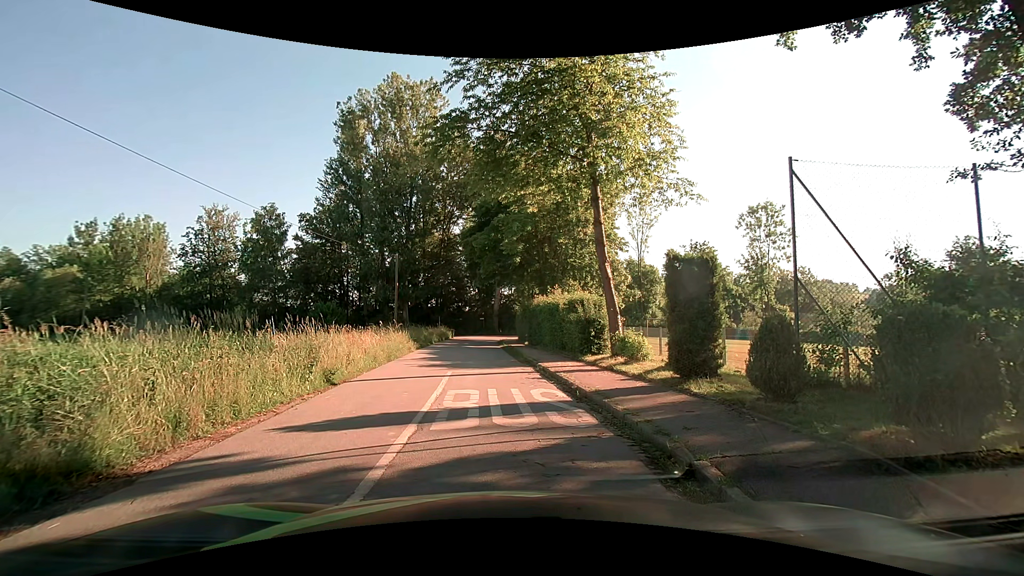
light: Day
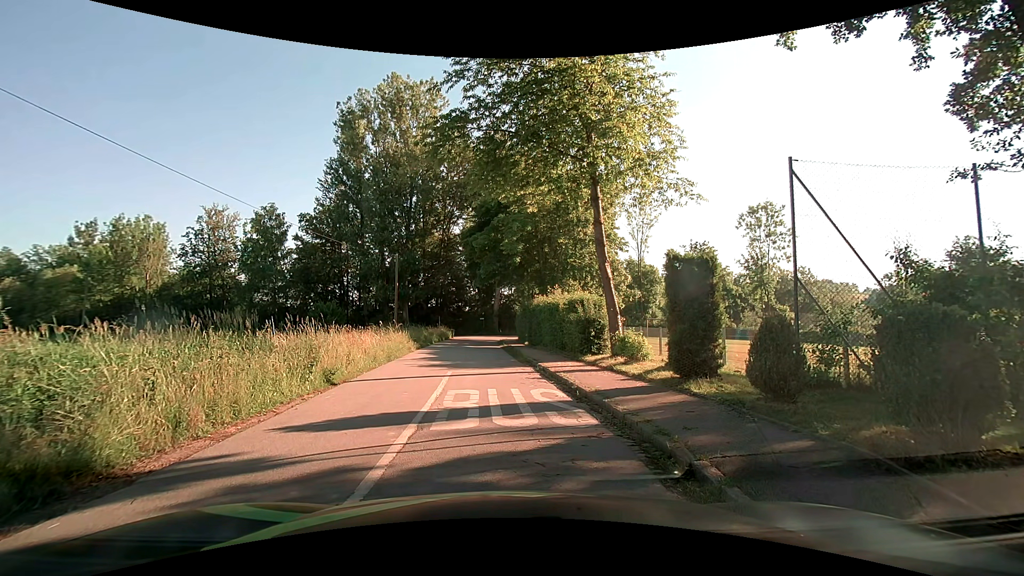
(0.0, 0.0) m; 0°
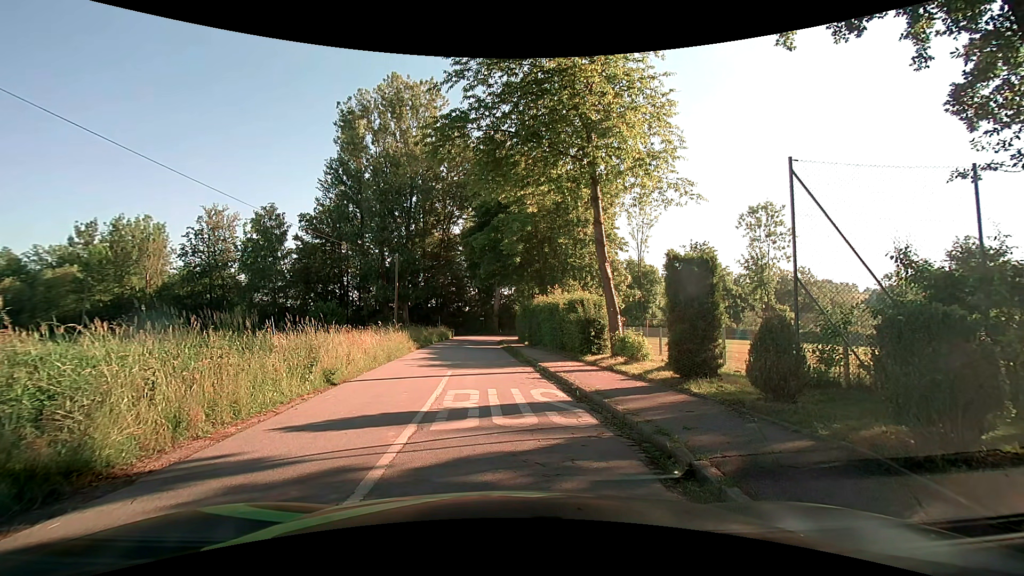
(0.0, 0.0) m; 0°
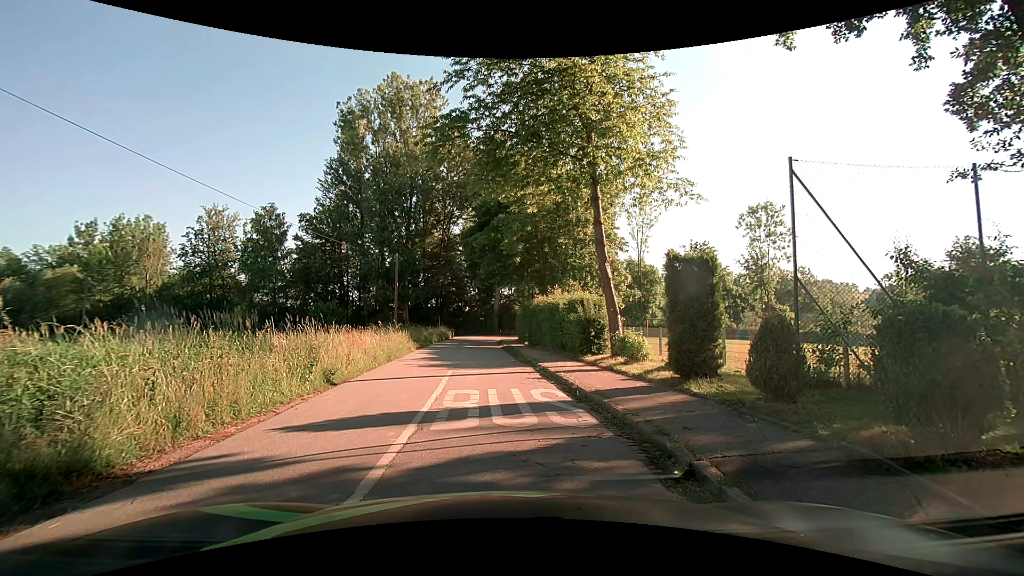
(0.0, 0.0) m; 0°
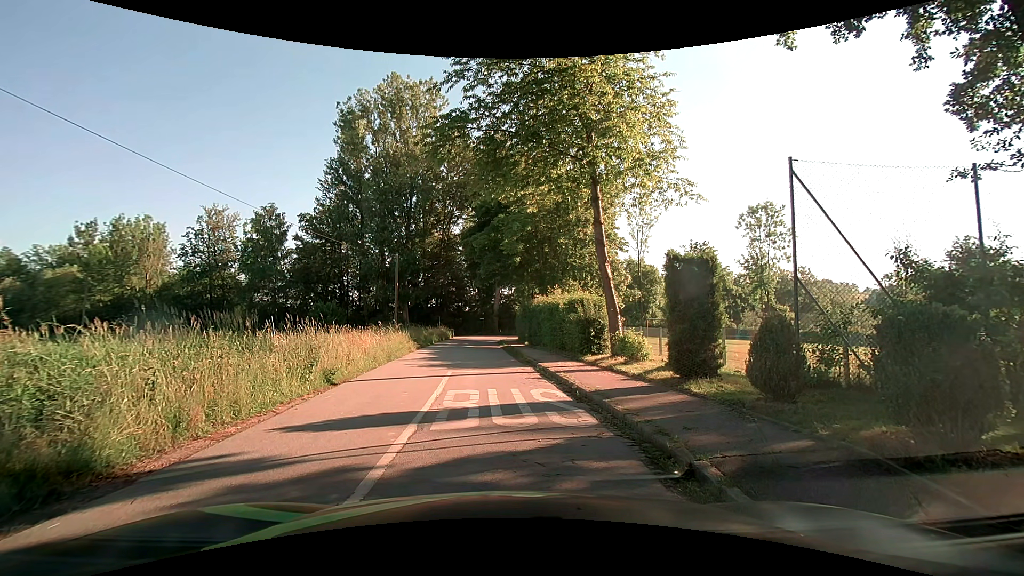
(0.0, 0.0) m; 0°
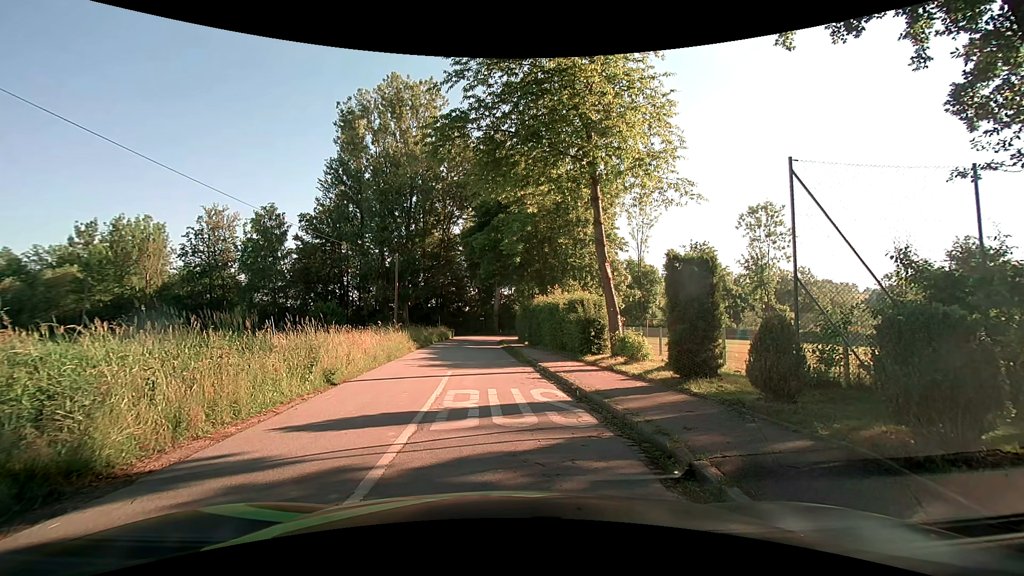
(0.0, 0.0) m; 0°
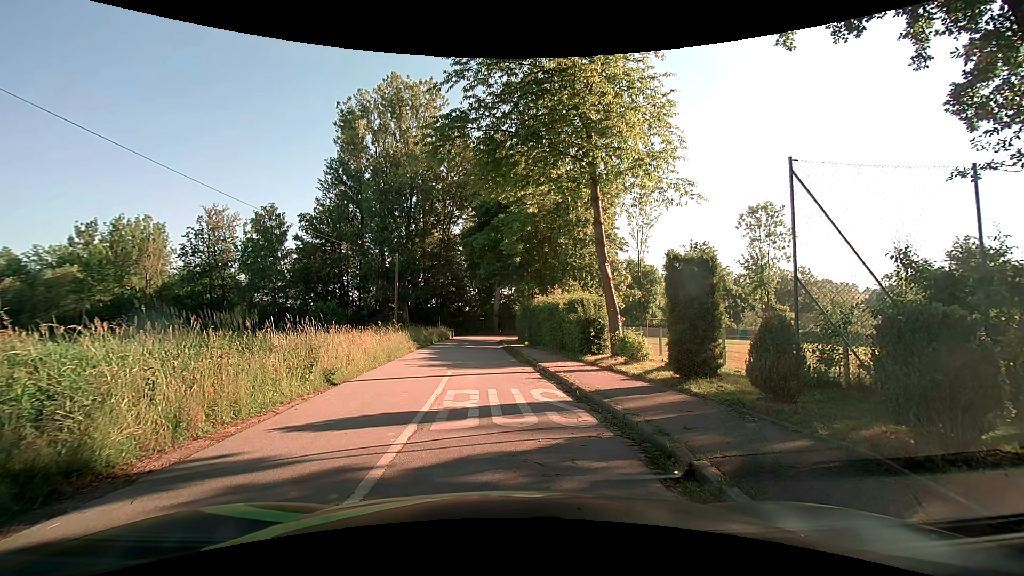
(0.0, 0.0) m; 0°
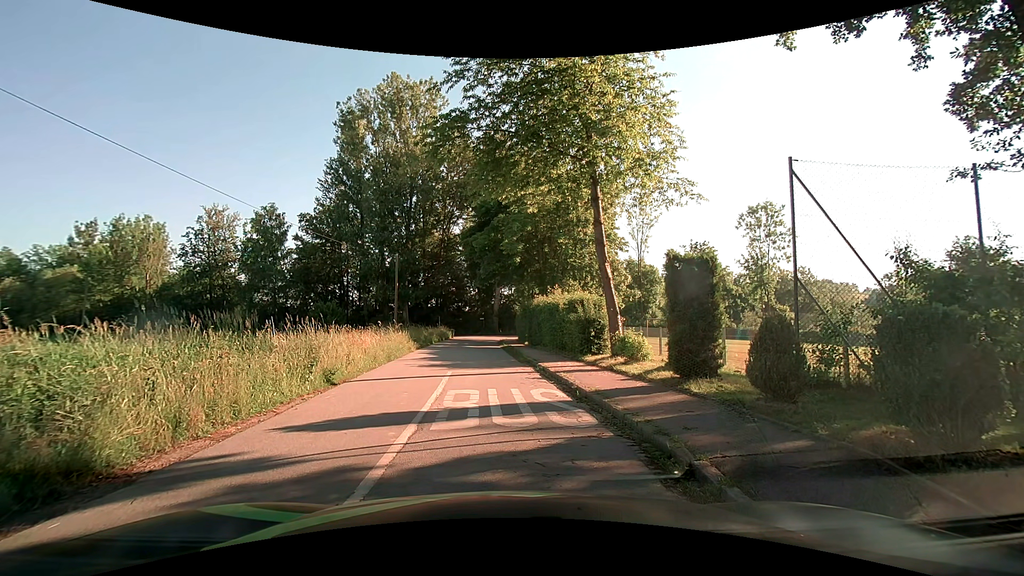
(0.0, 0.0) m; 0°
